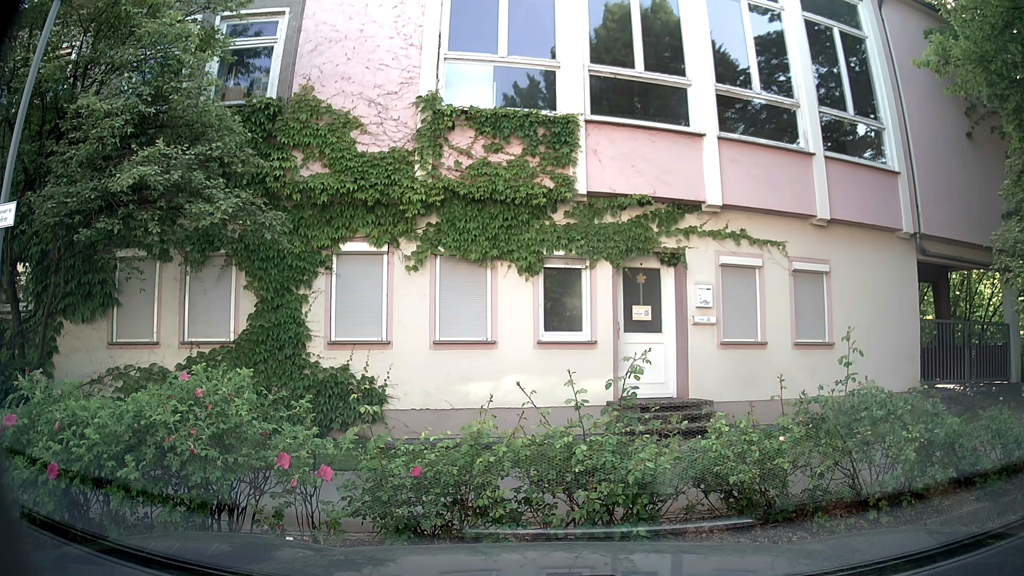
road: residential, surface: asphalt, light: Day
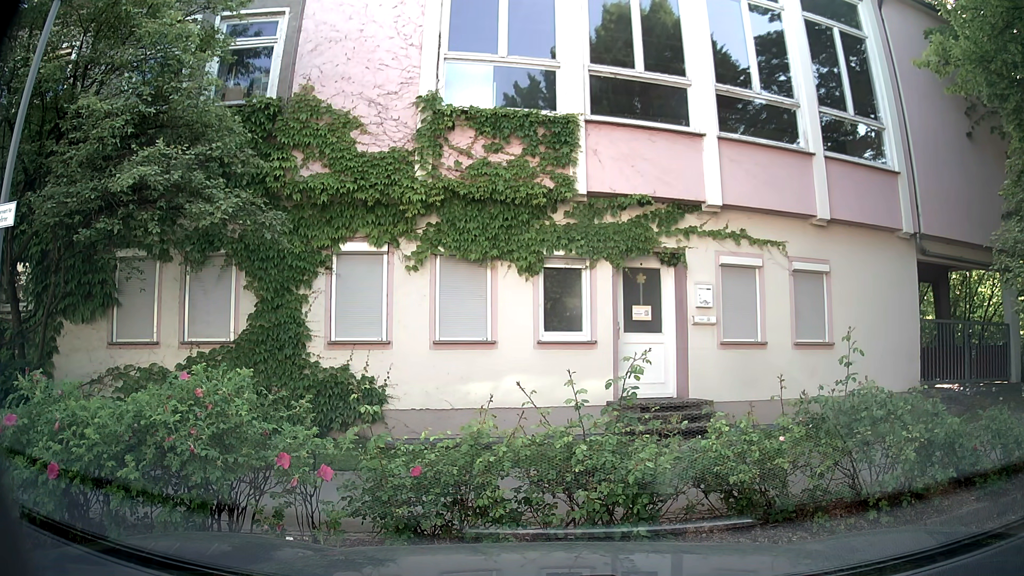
(0.0, 0.0) m; 0°
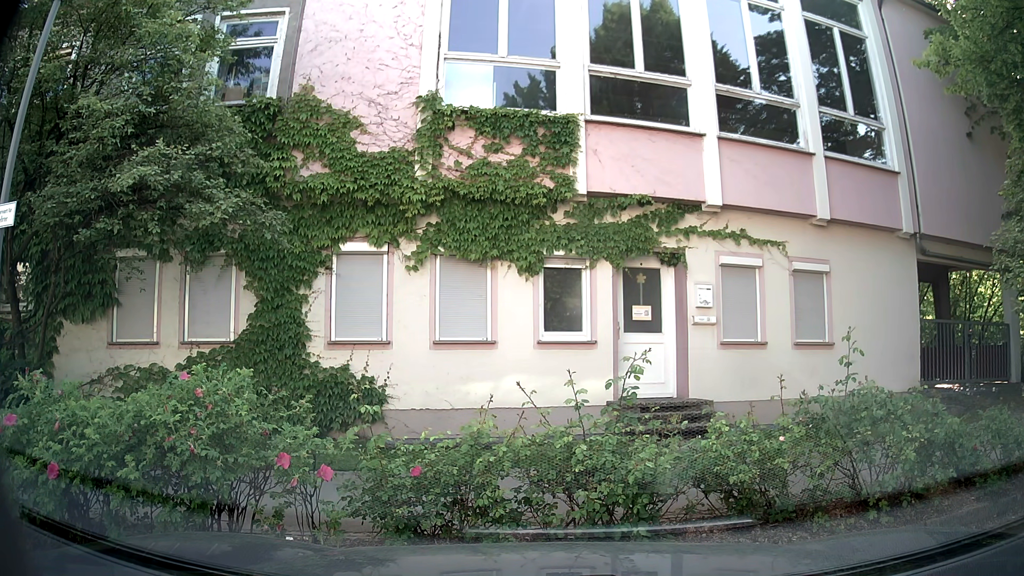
(0.0, 0.0) m; 0°
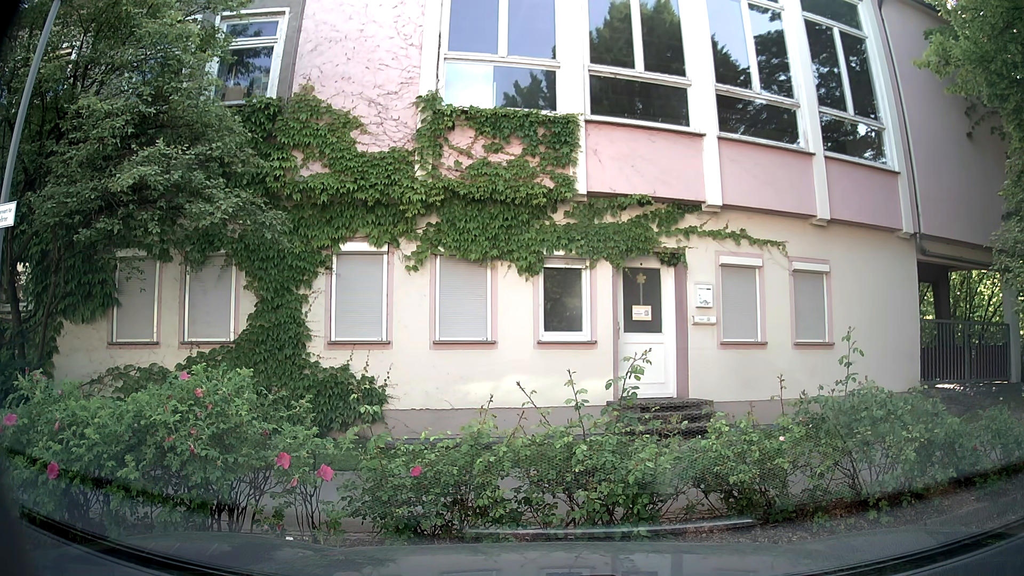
(0.0, 0.0) m; 0°
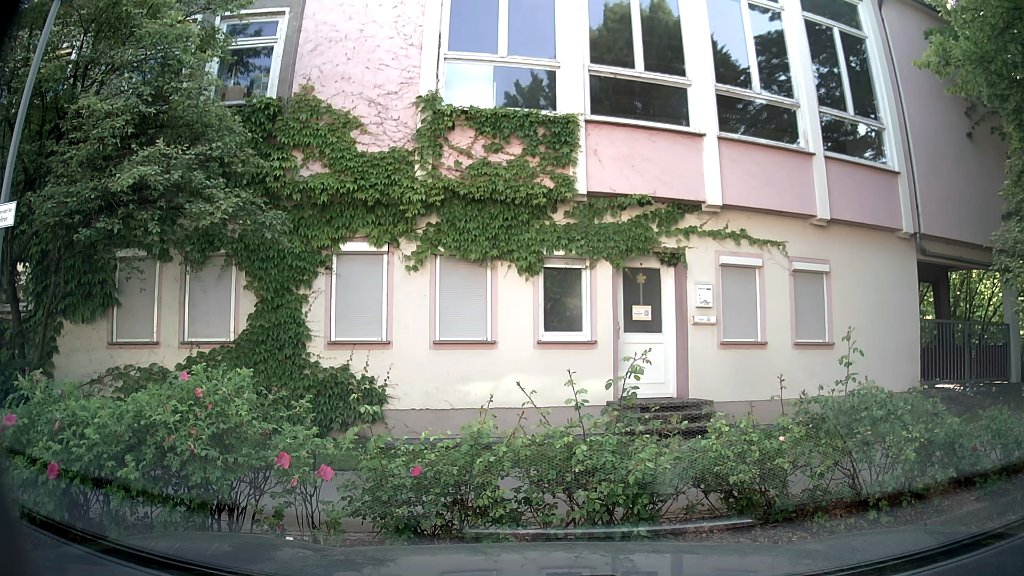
(0.0, 0.0) m; 0°
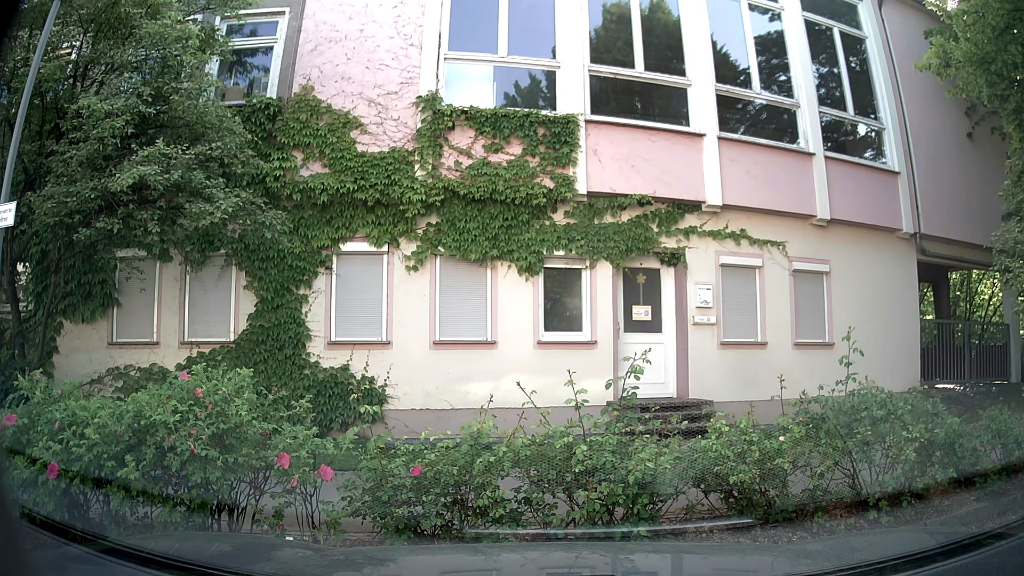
(0.0, 0.0) m; 0°
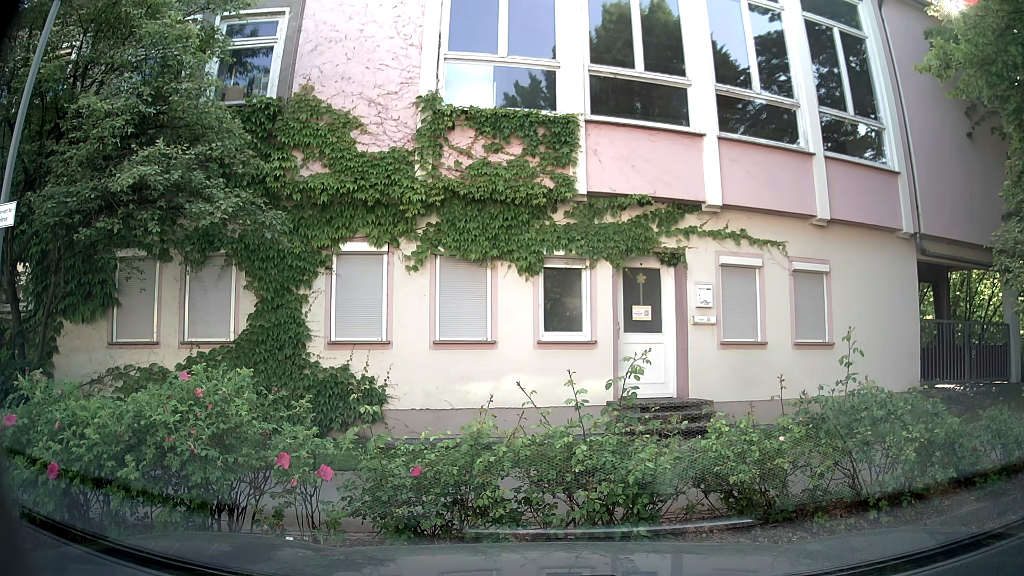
(0.0, 0.0) m; 0°
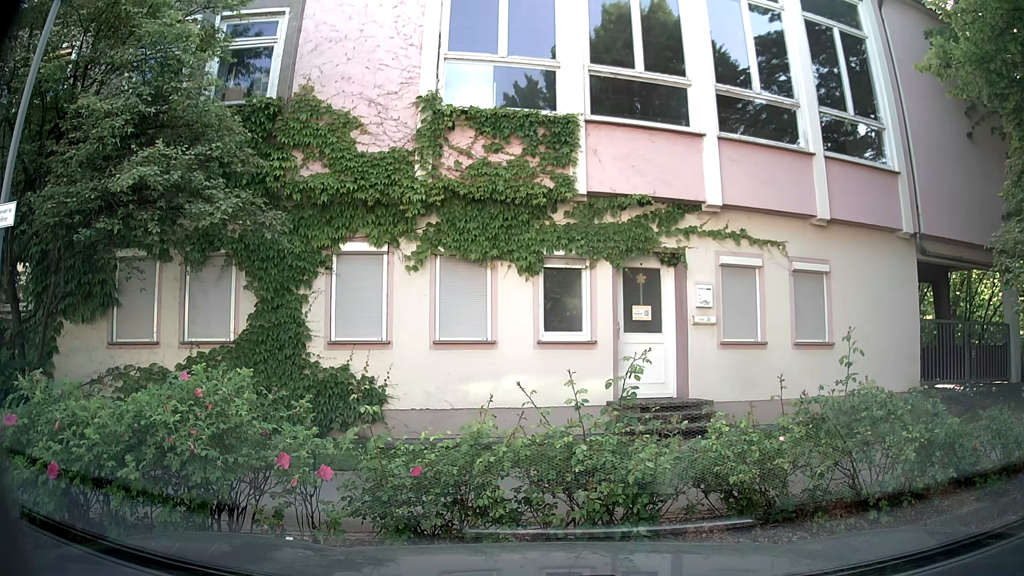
(0.0, 0.0) m; 0°
